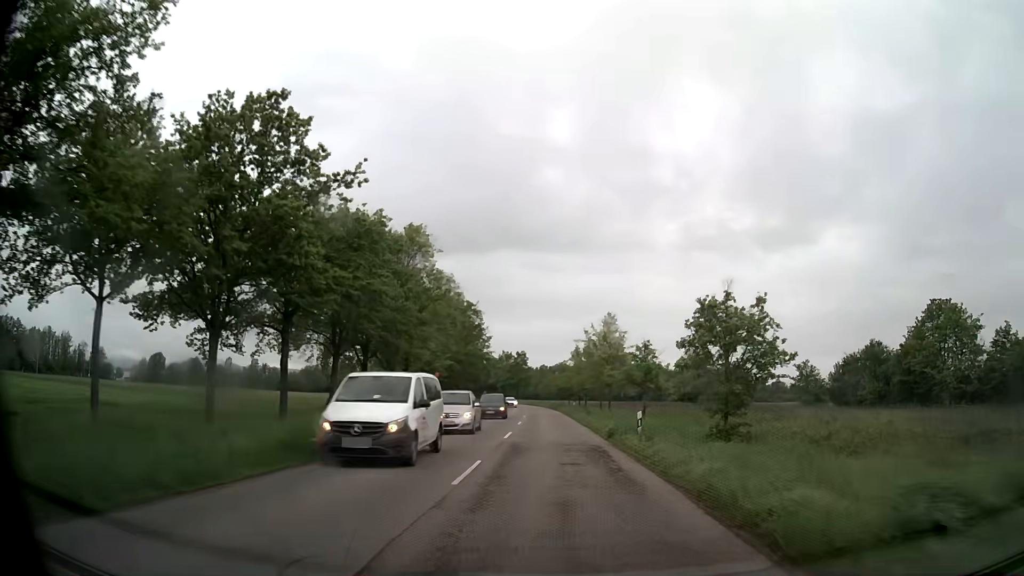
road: secondary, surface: asphalt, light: Day
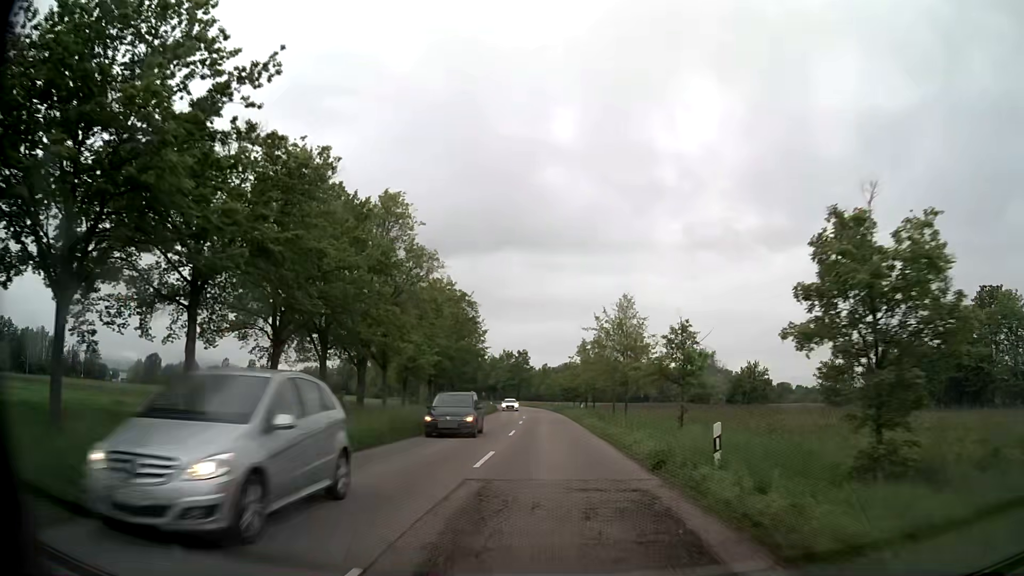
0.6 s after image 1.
(0.0, +9.1) m; 0°
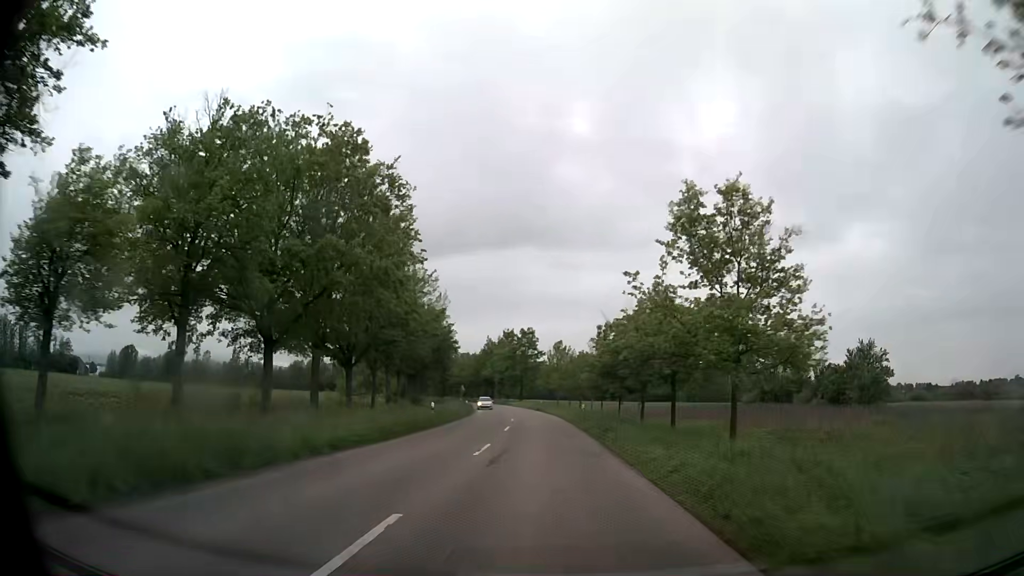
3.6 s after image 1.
(-0.3, +45.7) m; -1°
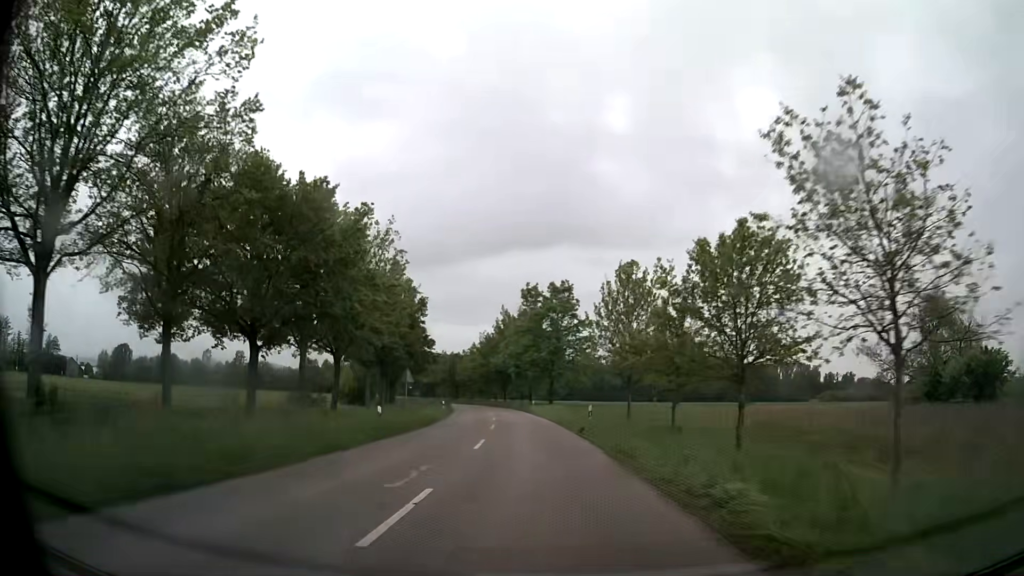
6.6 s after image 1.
(-1.2, +45.8) m; -3°
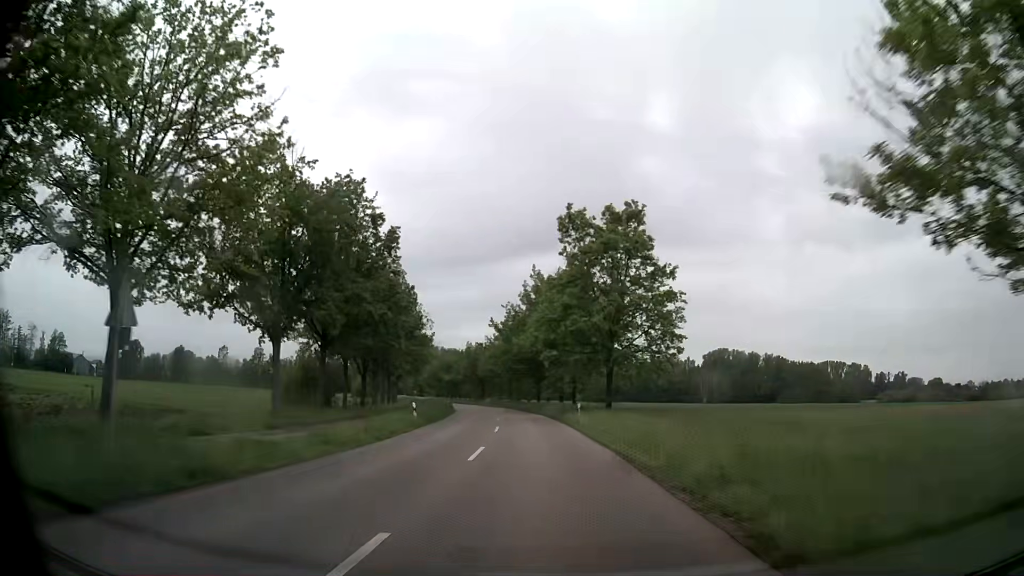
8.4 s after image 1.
(-1.0, +27.5) m; -4°
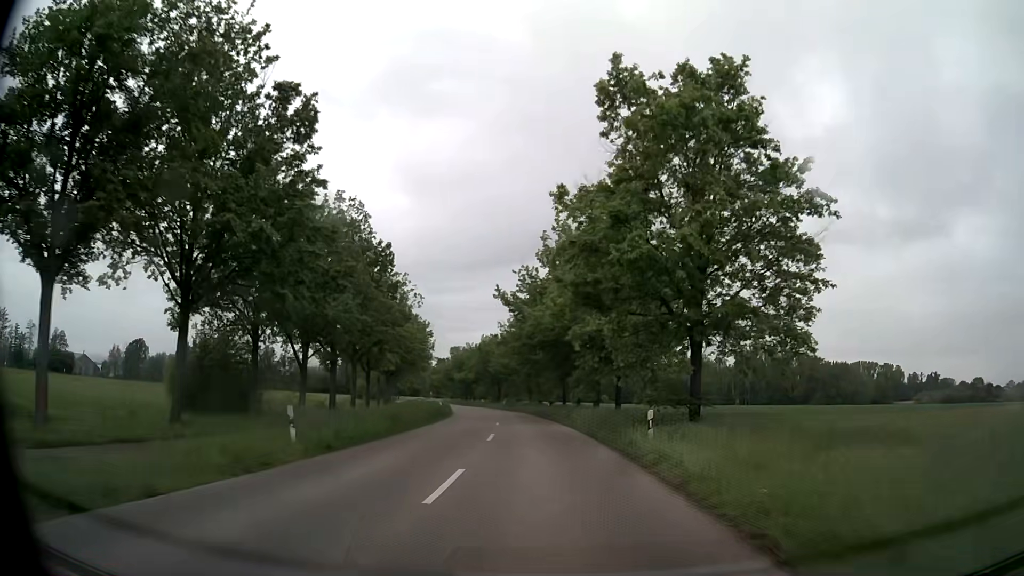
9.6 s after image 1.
(-0.4, +18.4) m; -2°
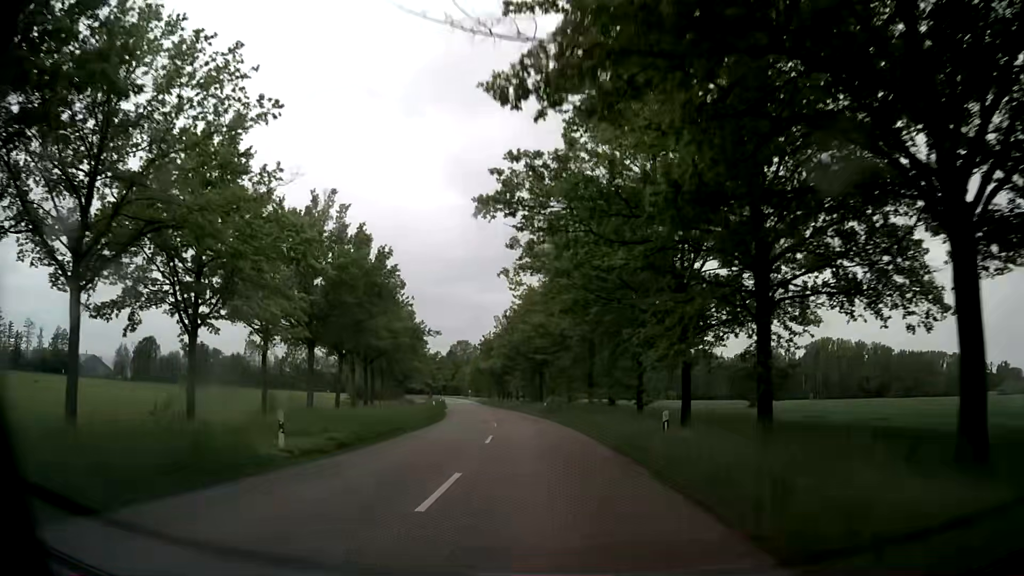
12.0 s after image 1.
(-1.6, +36.6) m; -5°
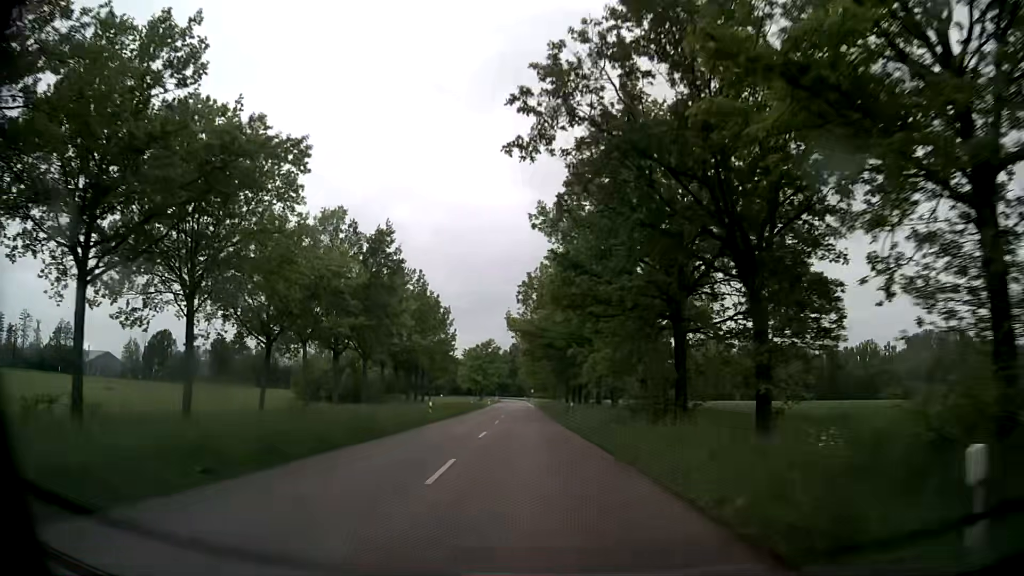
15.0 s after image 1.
(-2.8, +45.8) m; -7°
(0, +10) (0, +20) (-1, +30) (-1, +40) (-2, +50) (-2, +60) (-3, +70) (-3, +80) (-4, +90) (-4, +100) m
